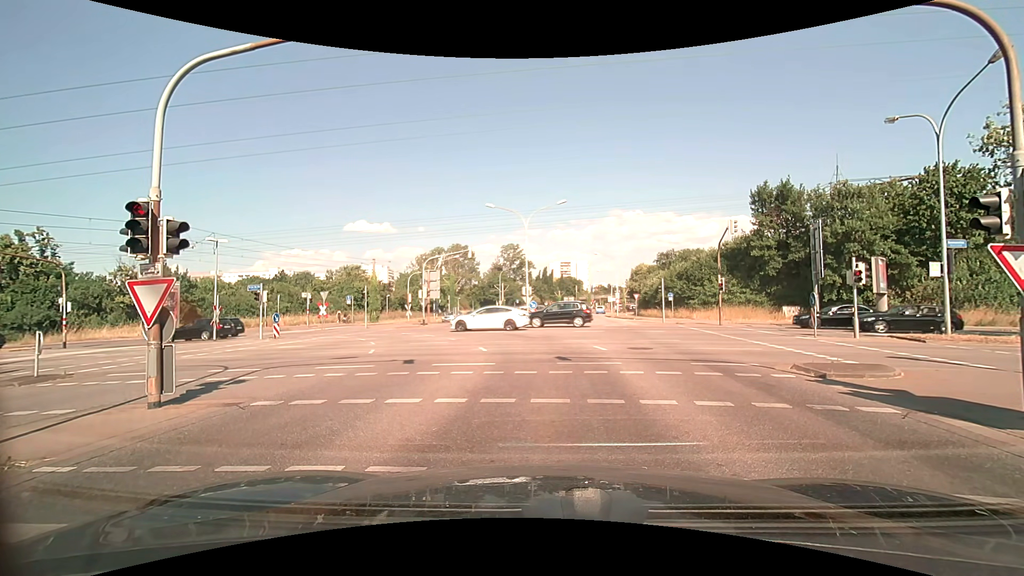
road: secondary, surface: asphalt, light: Day
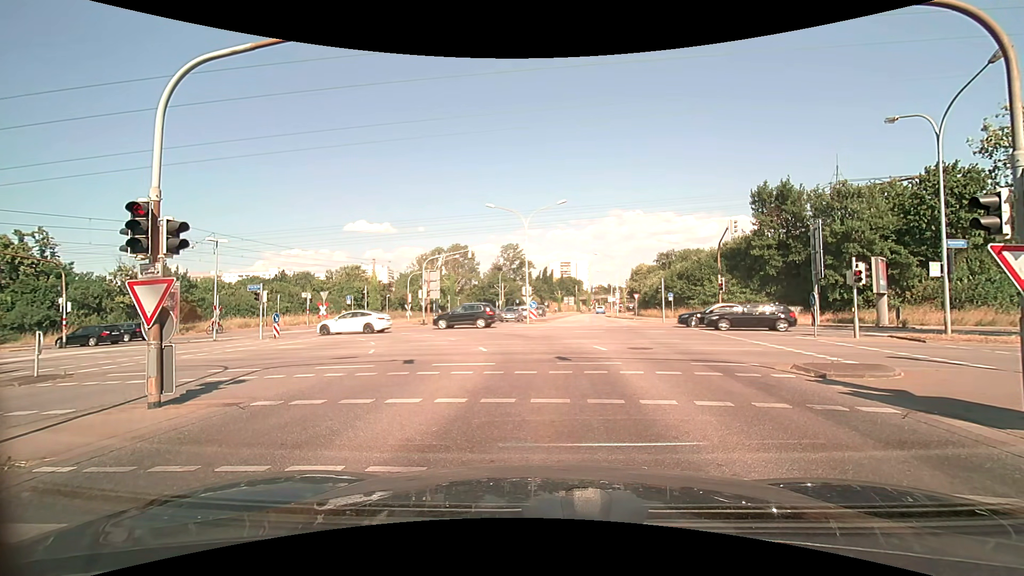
(0.0, 0.0) m; 0°
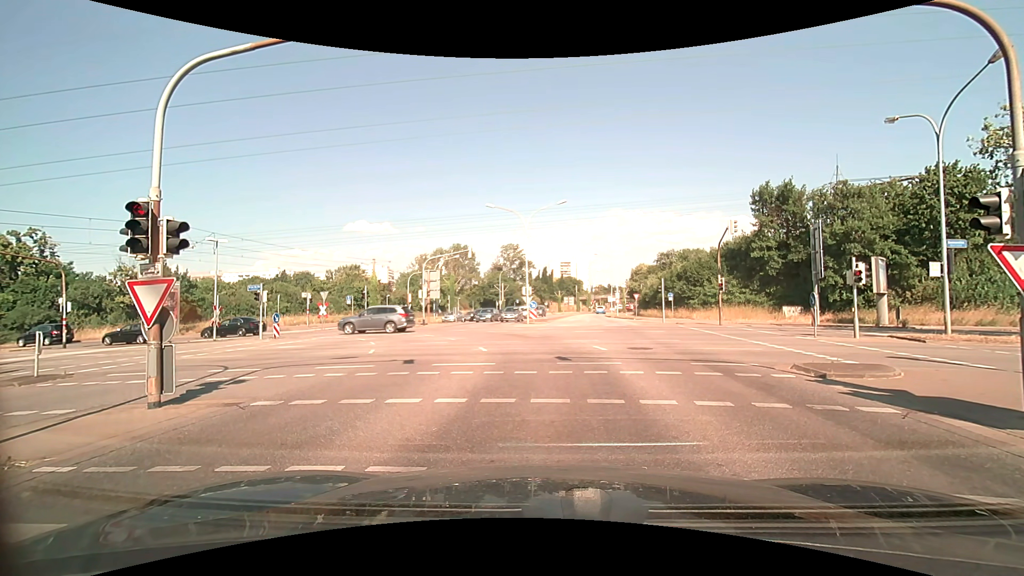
(0.0, 0.0) m; 0°
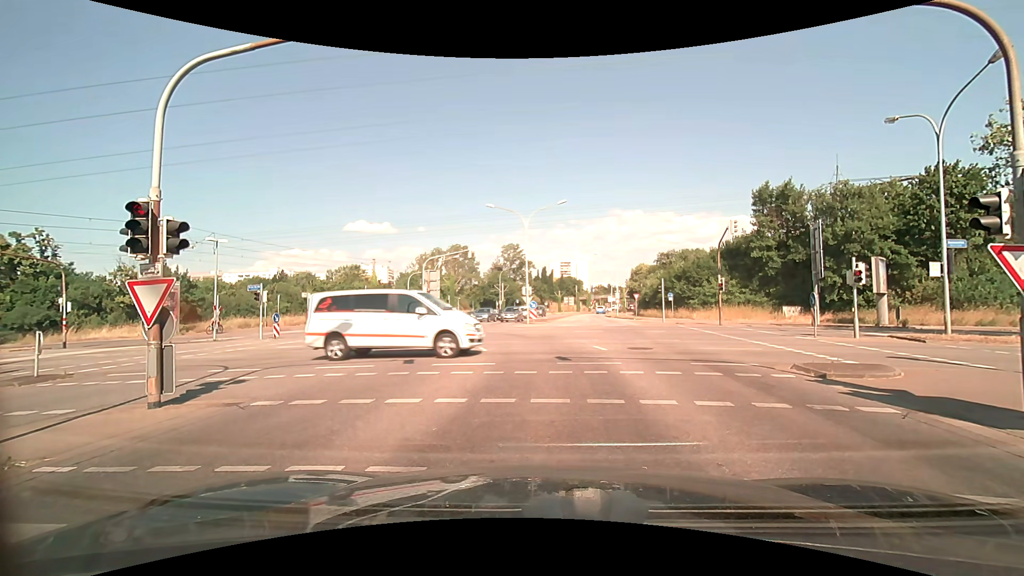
(0.0, 0.0) m; 0°
(0, +10) (0, +20) (-3, +29) (-10, +36) (-20, +39) (-30, +41) (-40, +42) (-50, +44) (-59, +45) (-69, +47) m
